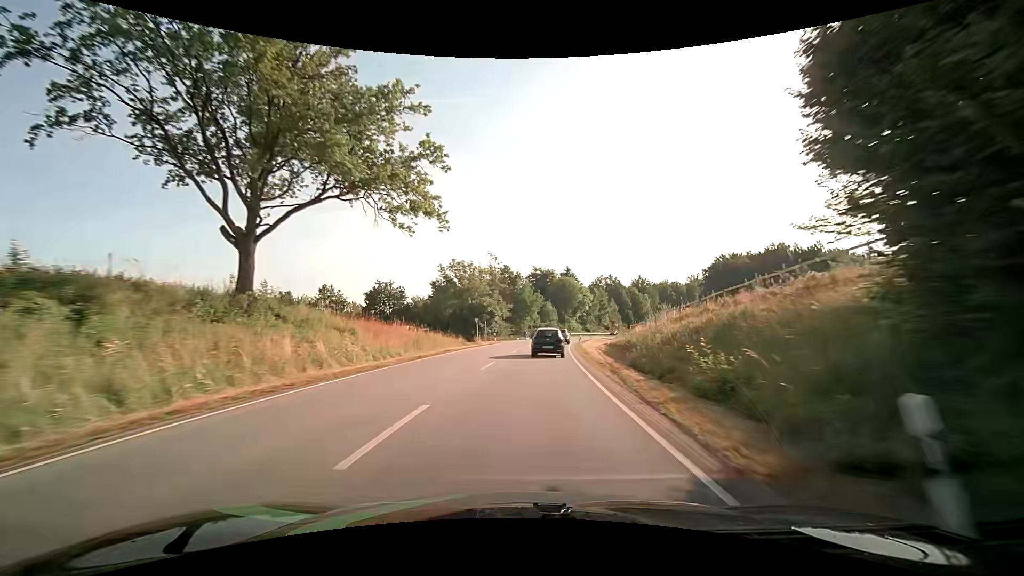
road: secondary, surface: asphalt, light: Day
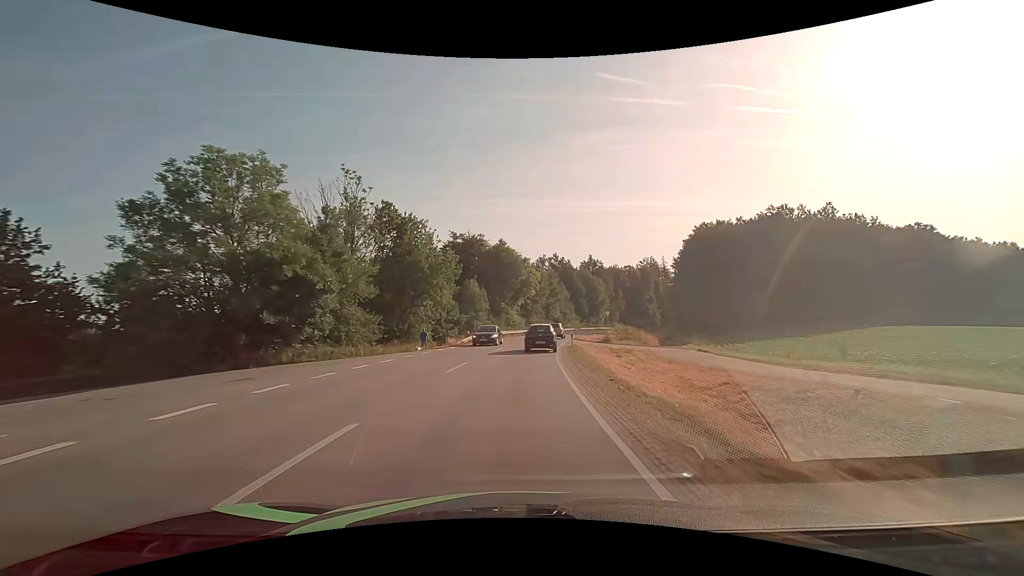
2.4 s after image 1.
(+3.7, +49.3) m; +8°
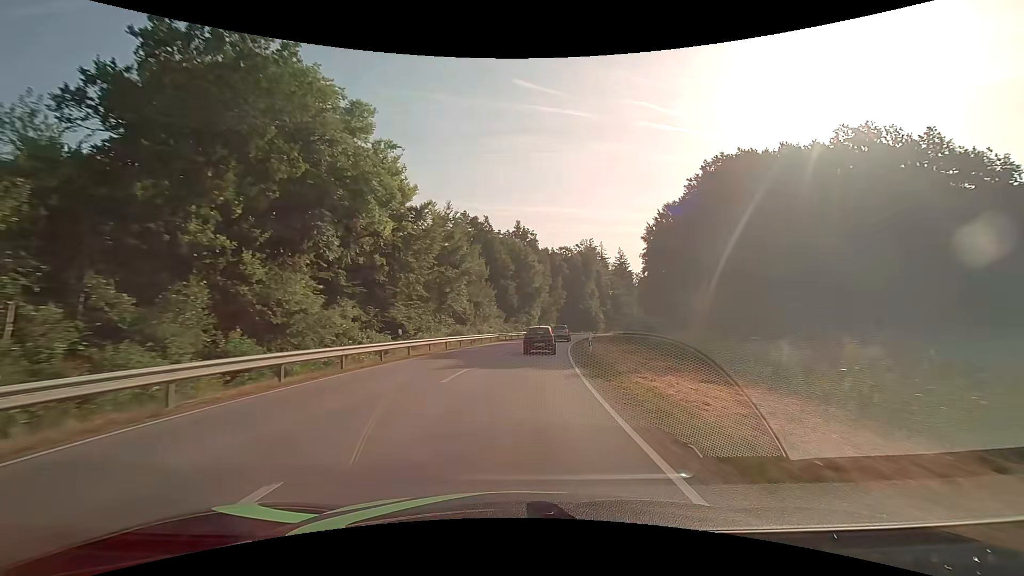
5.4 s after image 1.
(+5.2, +61.8) m; +10°
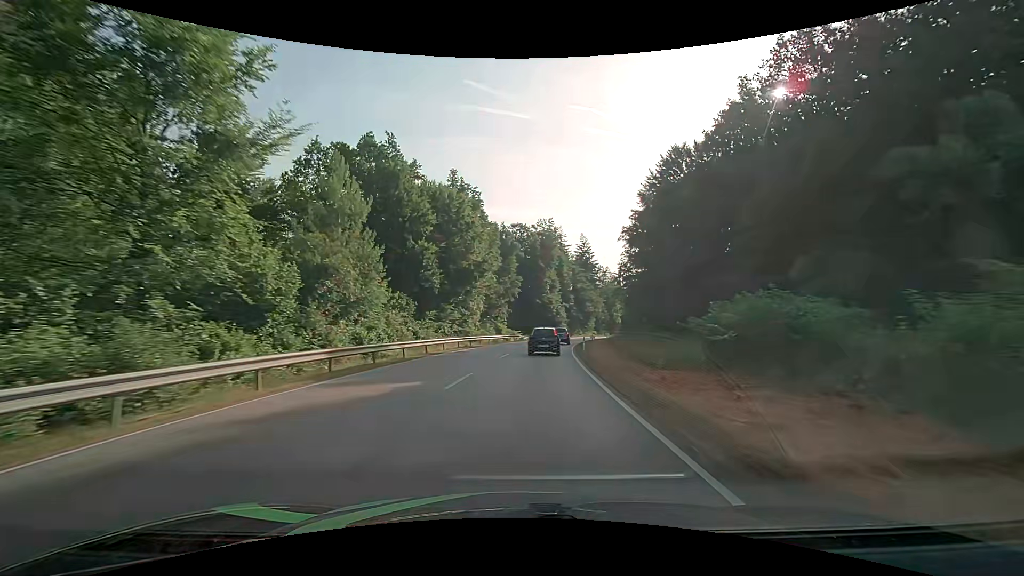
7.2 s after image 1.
(+2.1, +37.0) m; +6°
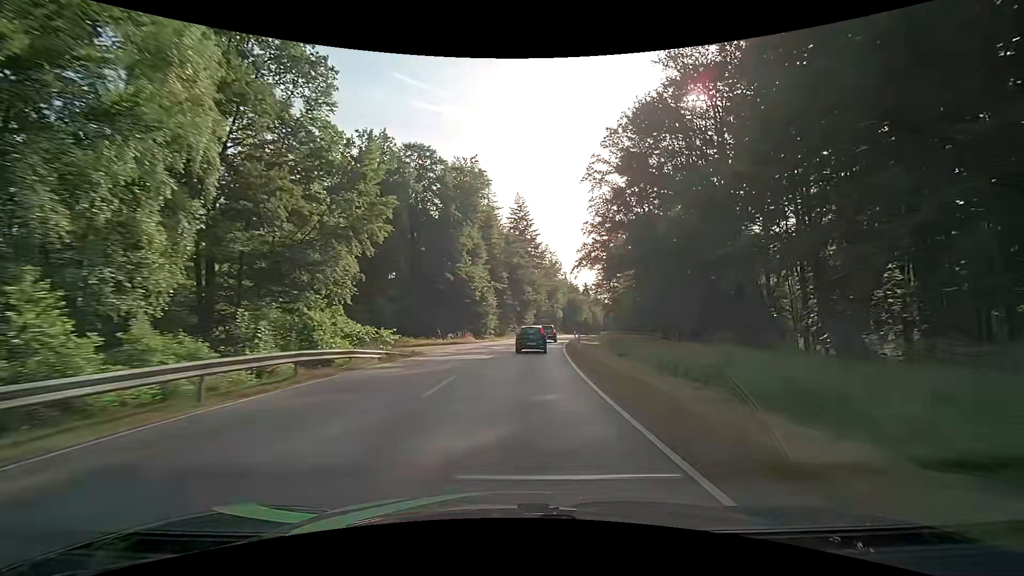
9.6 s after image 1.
(+3.6, +48.8) m; +9°
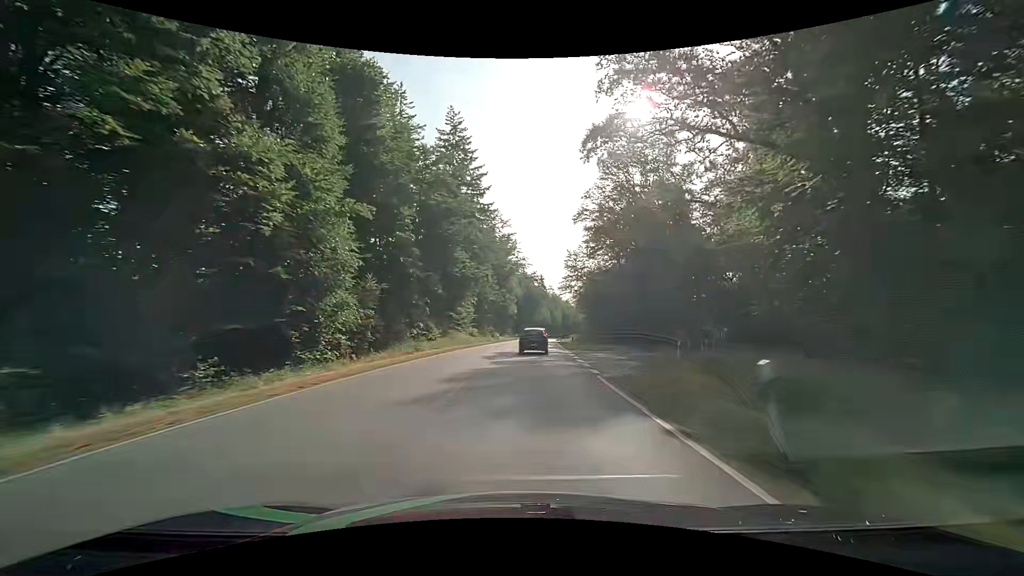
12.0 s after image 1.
(+2.5, +48.1) m; +6°
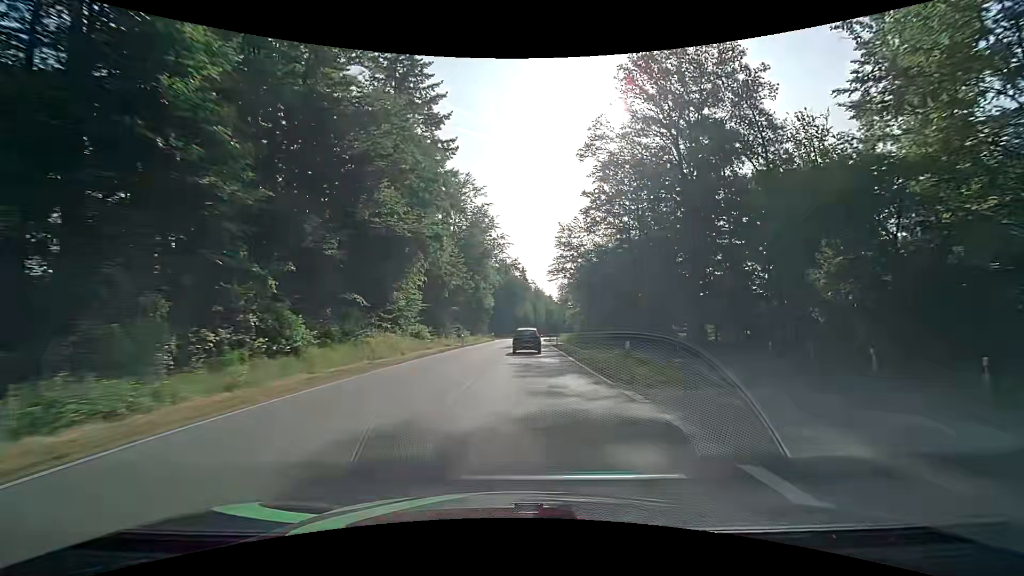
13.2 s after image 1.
(+0.4, +24.2) m; +2°
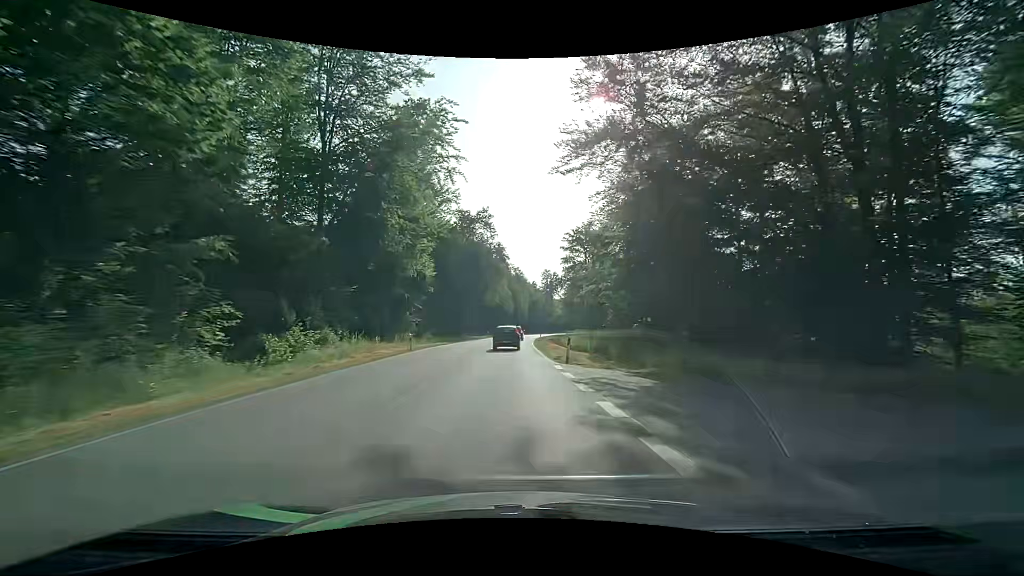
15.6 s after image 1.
(+1.3, +48.9) m; +2°
(0, +10) (0, +20) (0, +30) (0, +40) (+1, +50) (+1, +60) (+1, +70) (+2, +80) (+3, +90) (+4, +100) m
